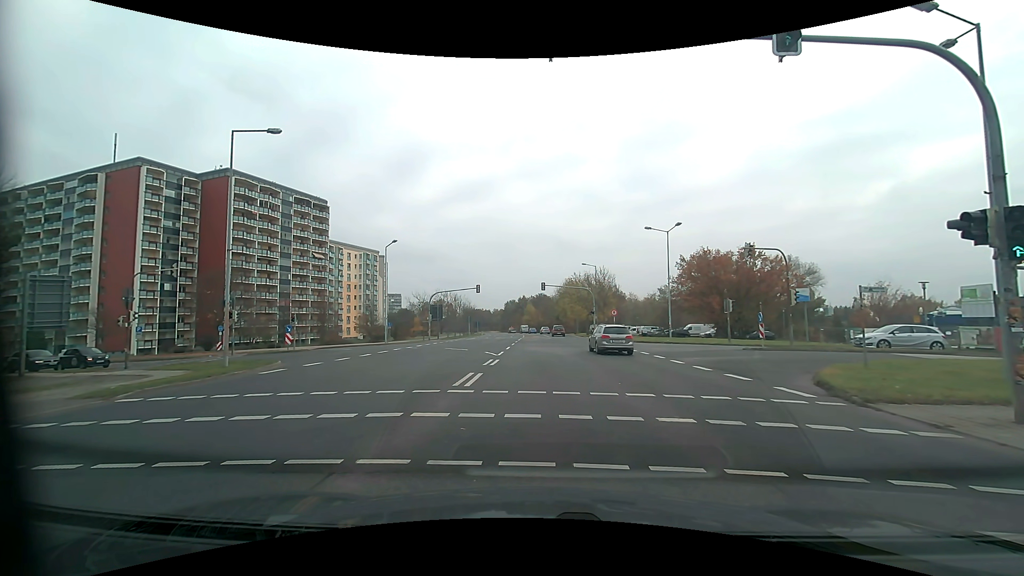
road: secondary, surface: asphalt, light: Day
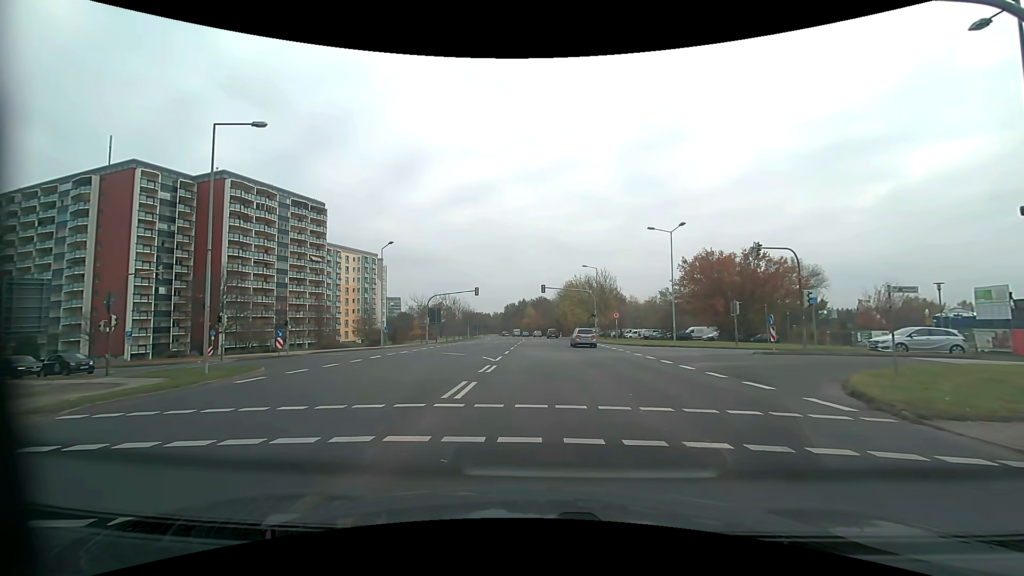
(0.0, +1.6) m; 0°
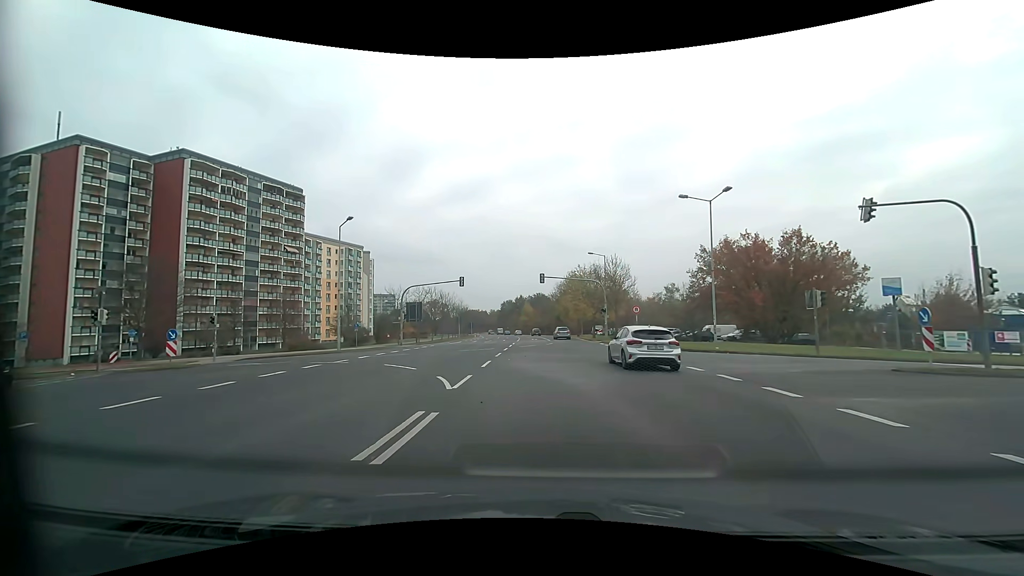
(0.0, +11.3) m; 0°
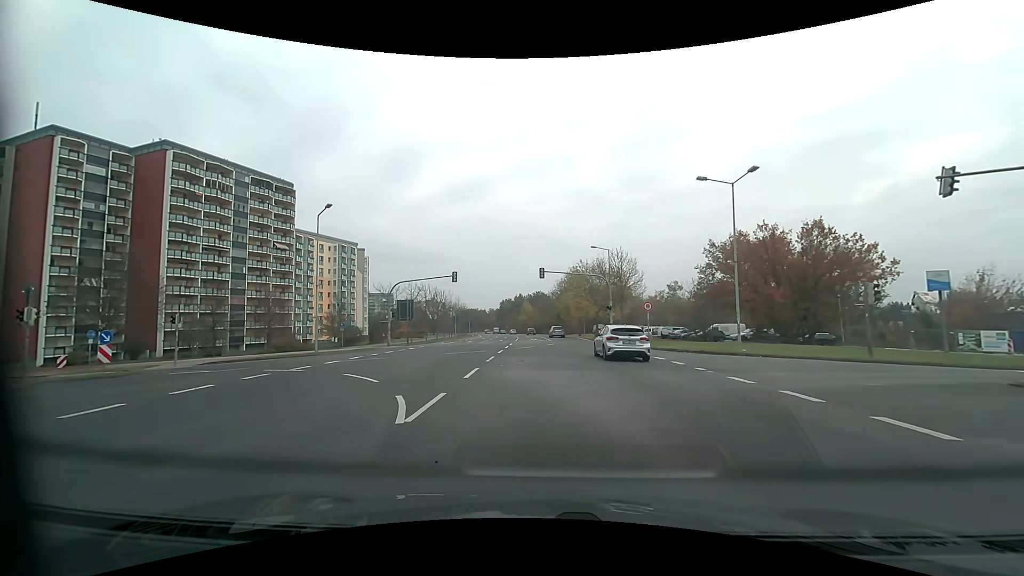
(0.0, +4.1) m; 0°
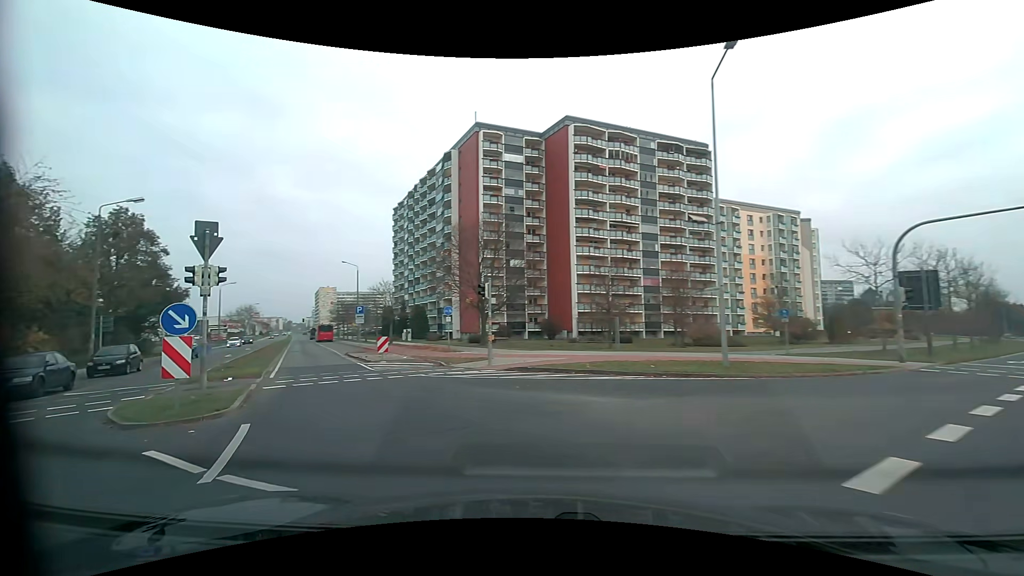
(-6.8, +19.8) m; -49°
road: tertiary
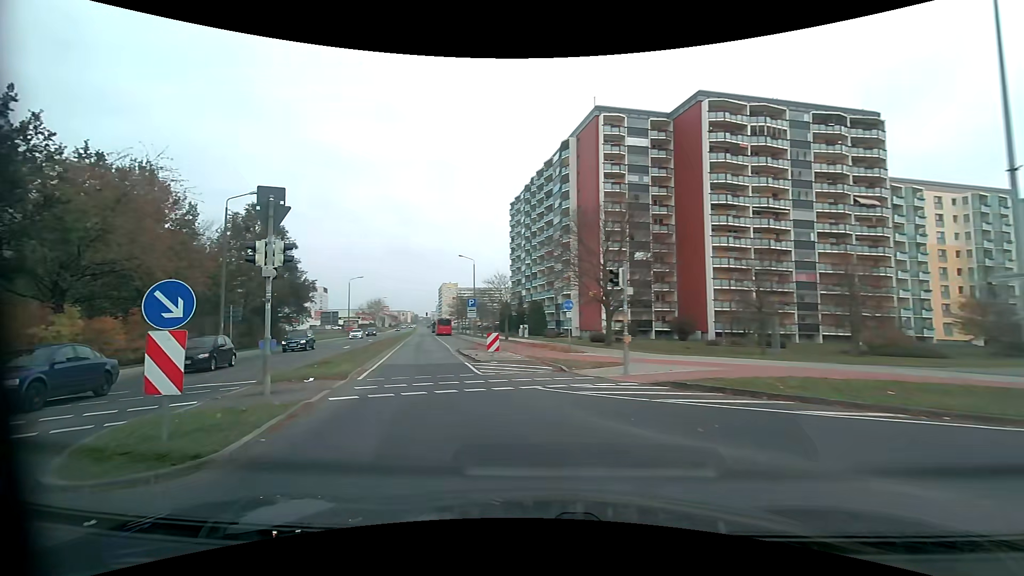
(-0.5, +4.4) m; -13°
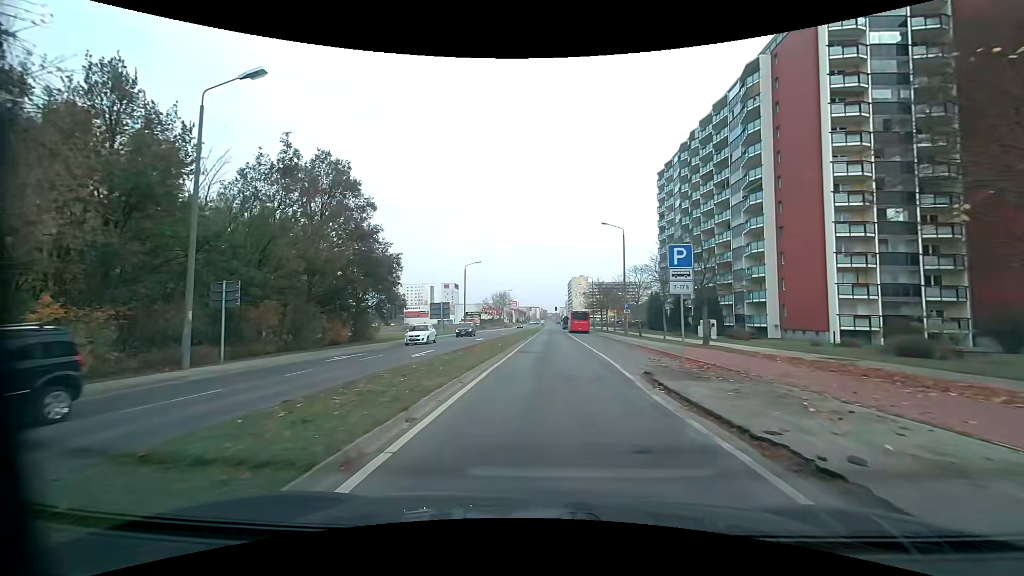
(-3.8, +19.9) m; -13°
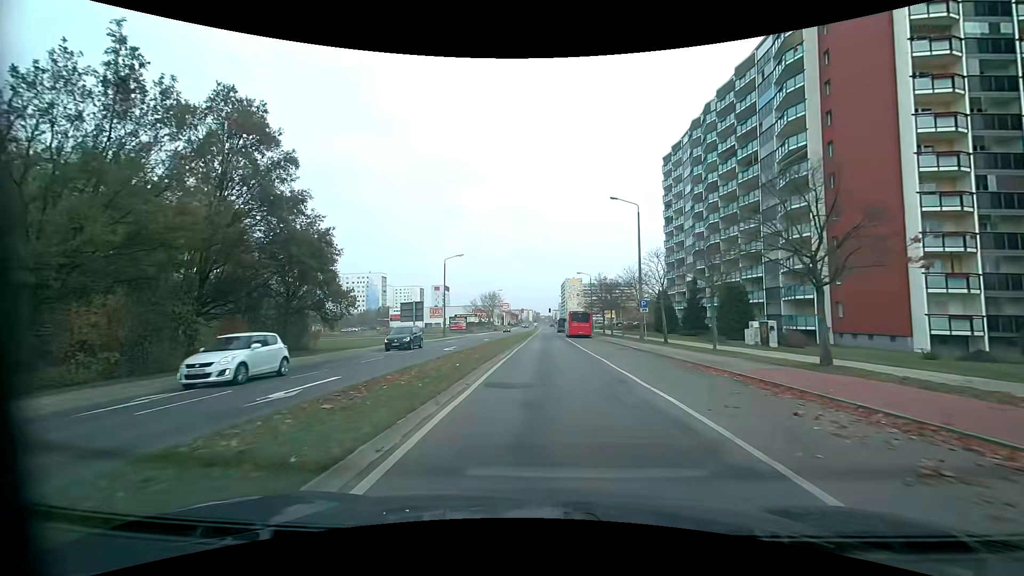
(+0.2, +11.6) m; +1°
(0, +10) (0, +20) (0, +30) (+1, +40) (+1, +50) (+1, +60) (+1, +70) (+1, +80) (+1, +90) (+1, +100) m
